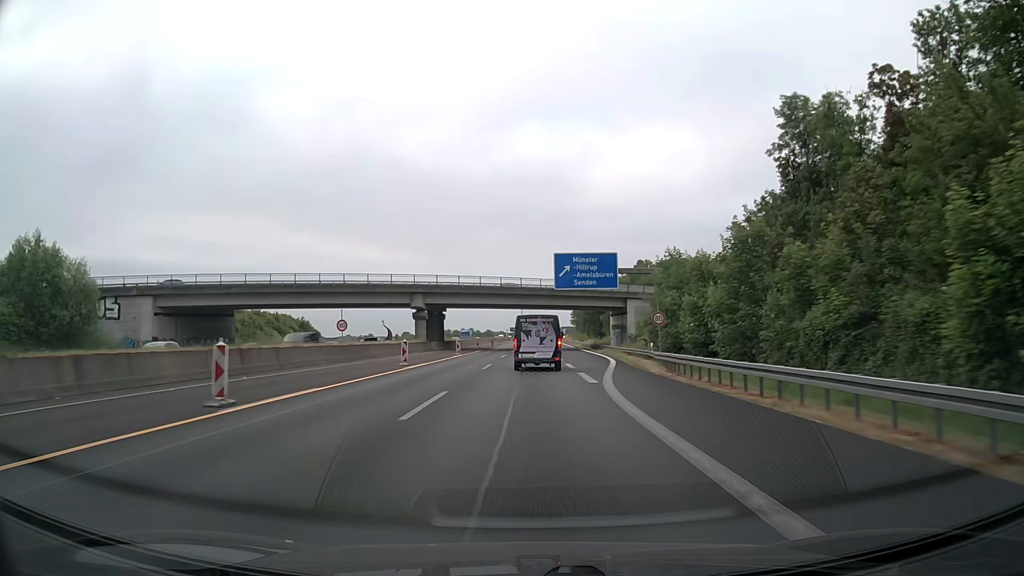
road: motorway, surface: asphalt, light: Day
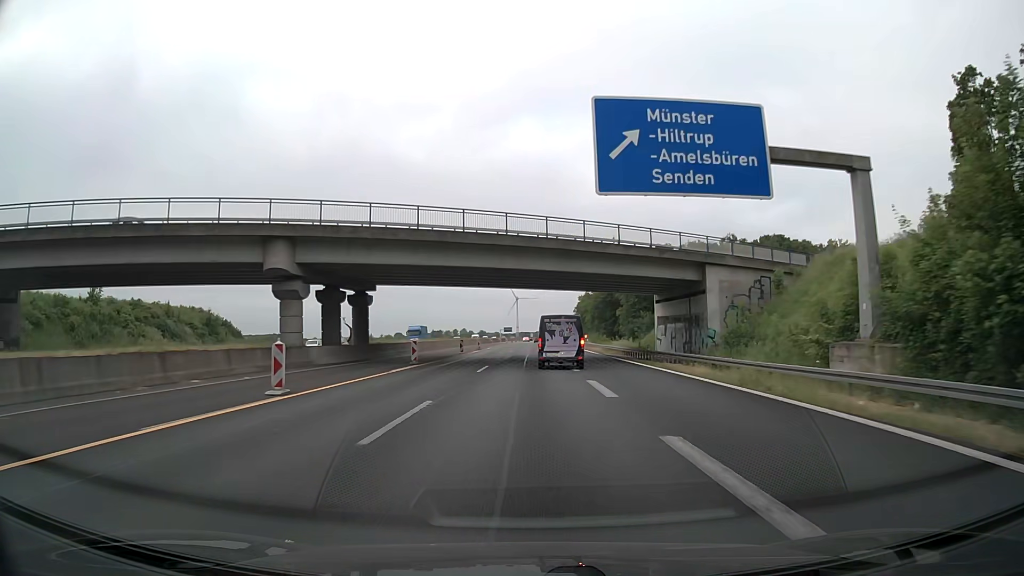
(+0.1, +39.5) m; 0°
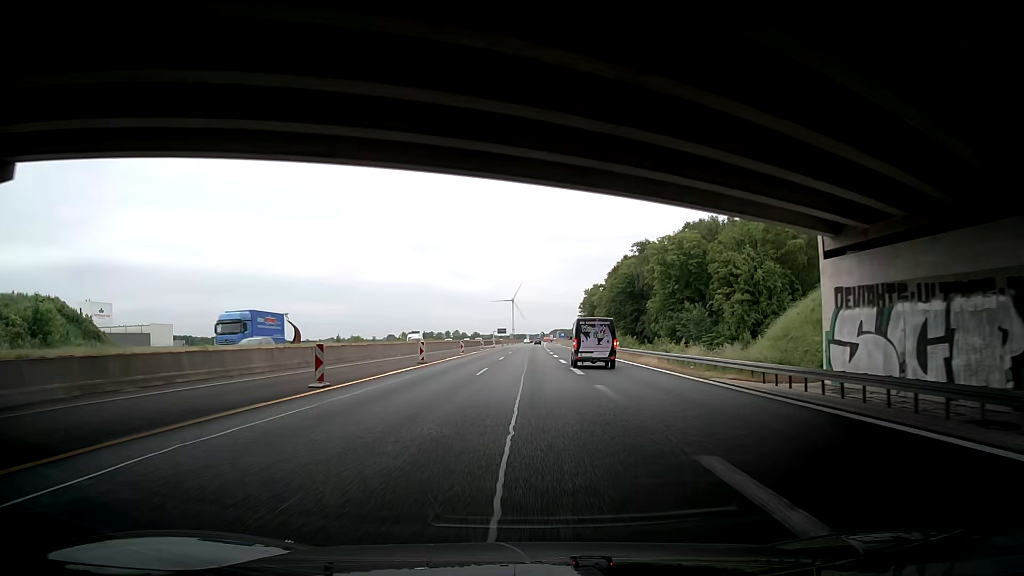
(+0.1, +38.3) m; 0°
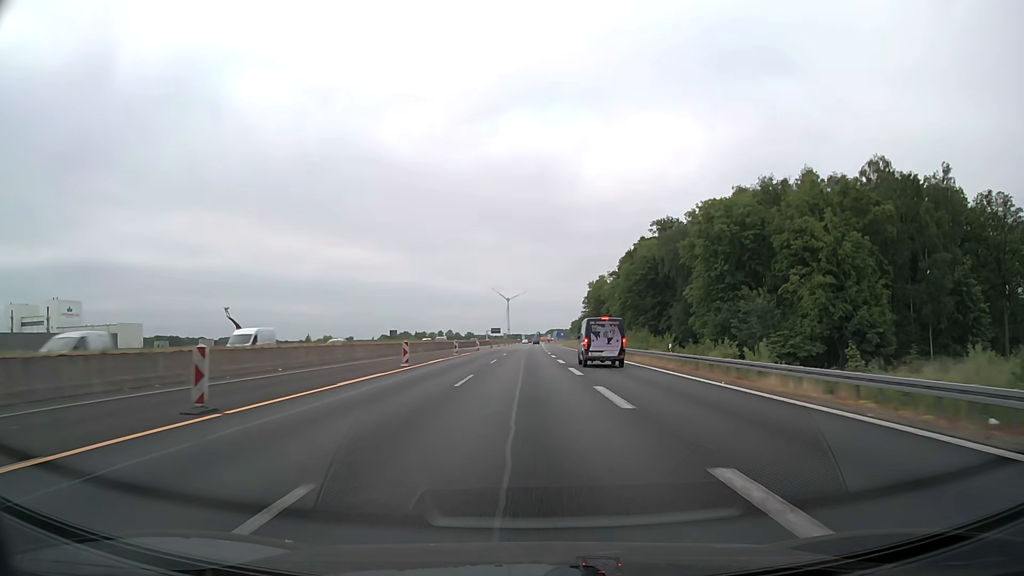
(-0.2, +25.4) m; -1°
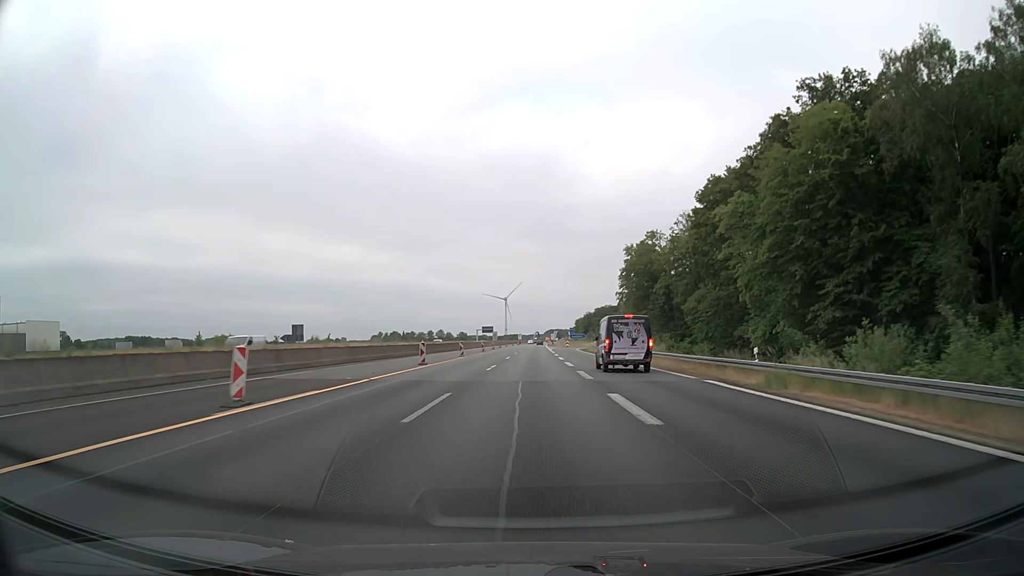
(+1.2, +63.9) m; +1°
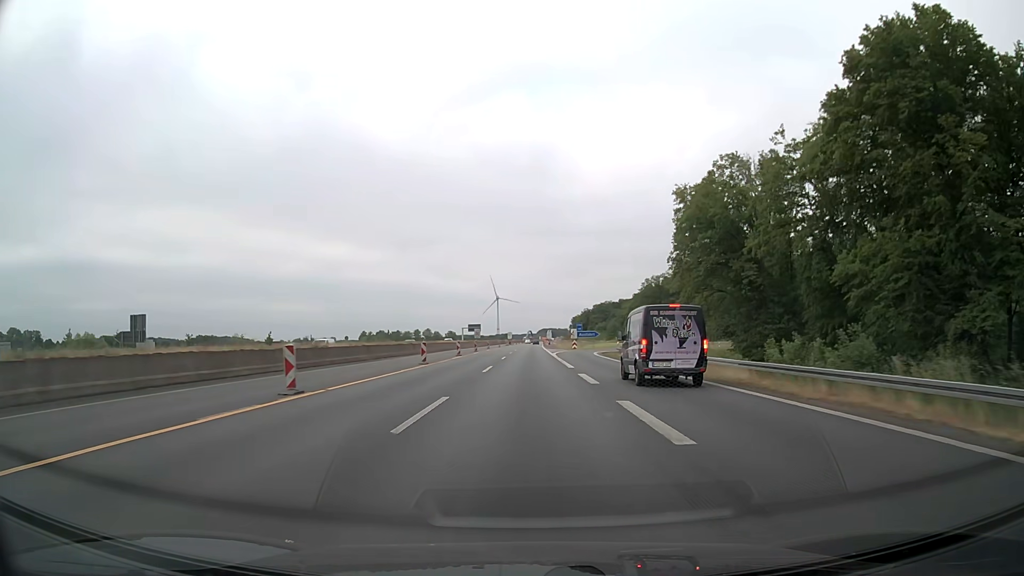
(+0.3, +38.5) m; 0°
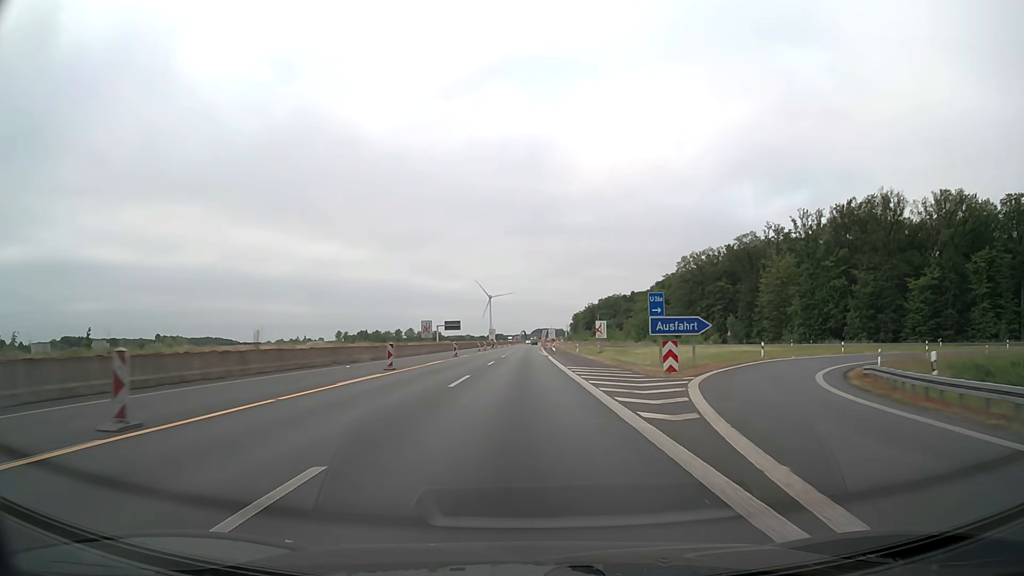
(+0.6, +64.4) m; +1°
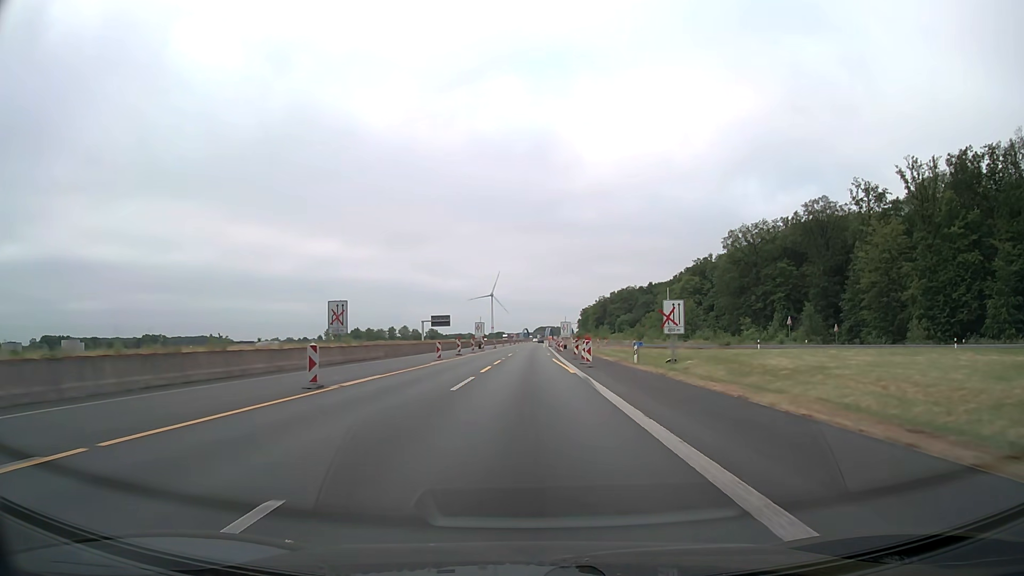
(-0.1, +38.7) m; 0°
(0, +10) (0, +20) (0, +30) (0, +40) (0, +50) (0, +60) (0, +70) (0, +80) (+1, +90) (+1, +100) m
